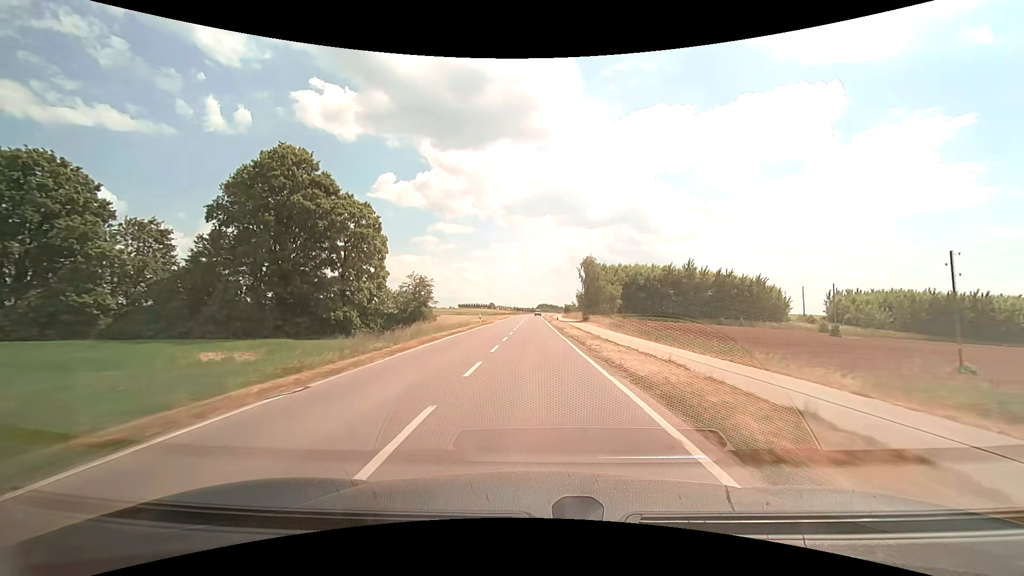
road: tertiary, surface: asphalt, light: Day
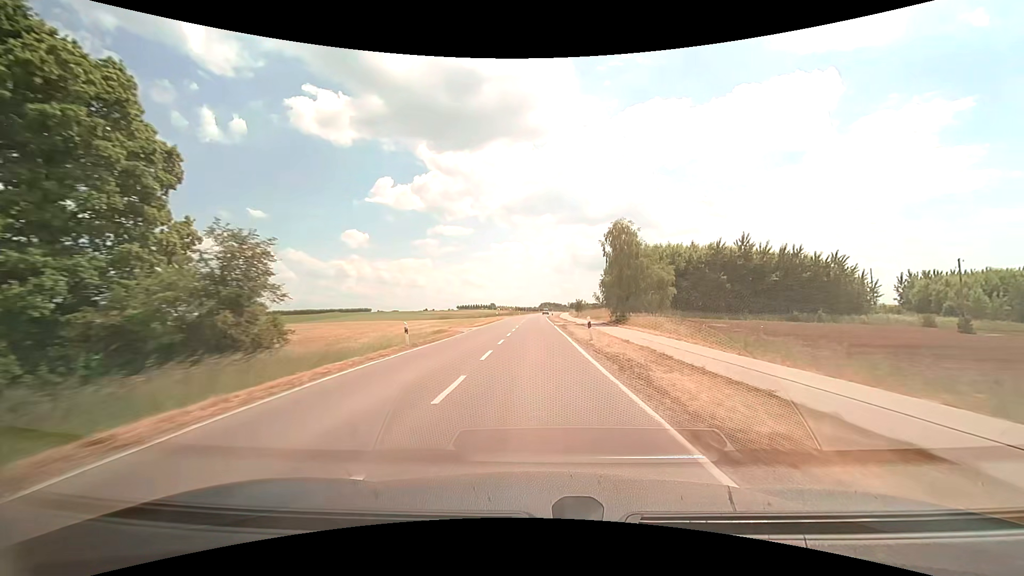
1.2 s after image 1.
(0.0, +27.9) m; 0°
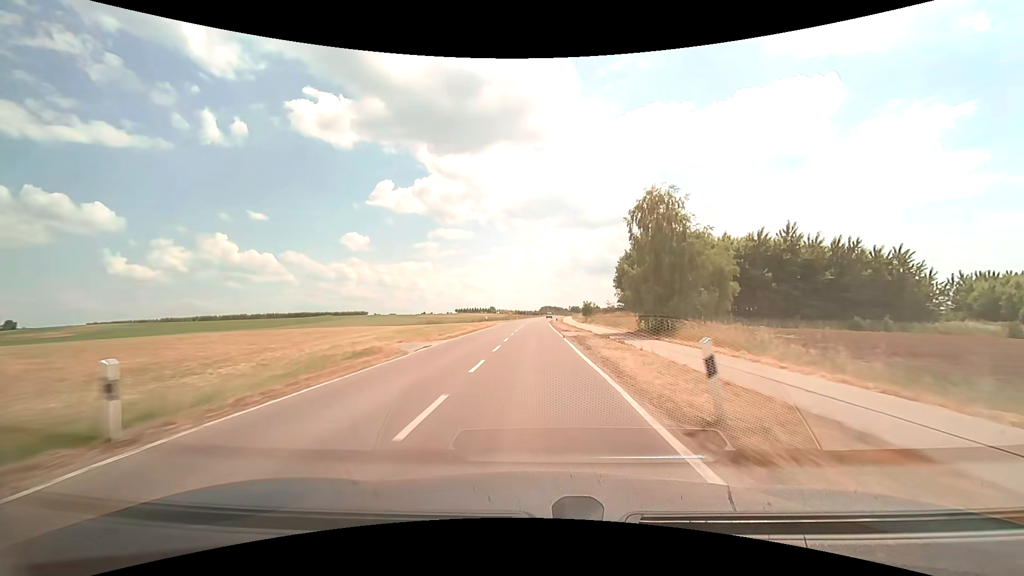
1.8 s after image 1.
(0.0, +14.2) m; 0°
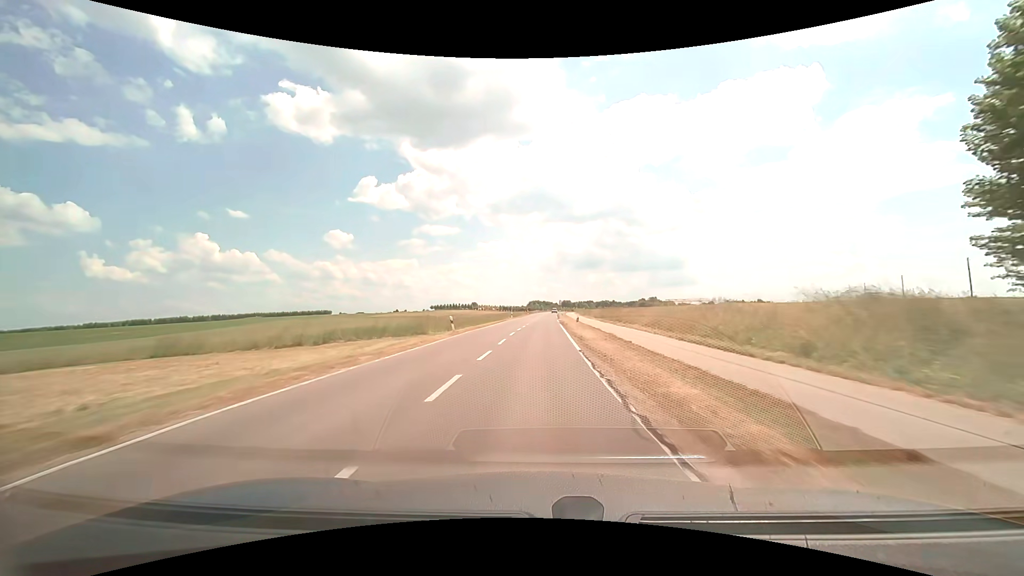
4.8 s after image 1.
(+0.2, +72.2) m; +1°
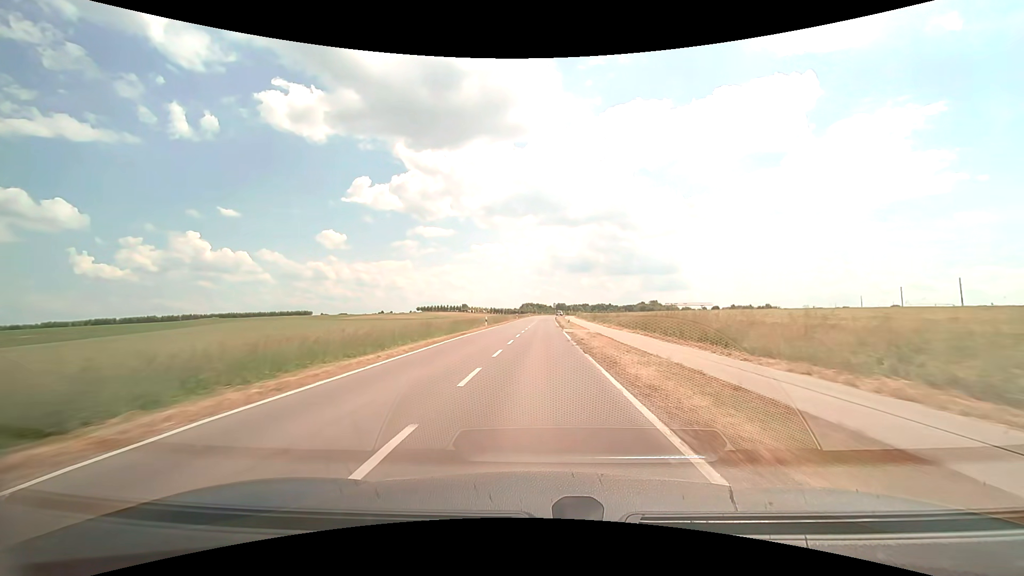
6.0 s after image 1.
(+0.2, +28.9) m; +1°
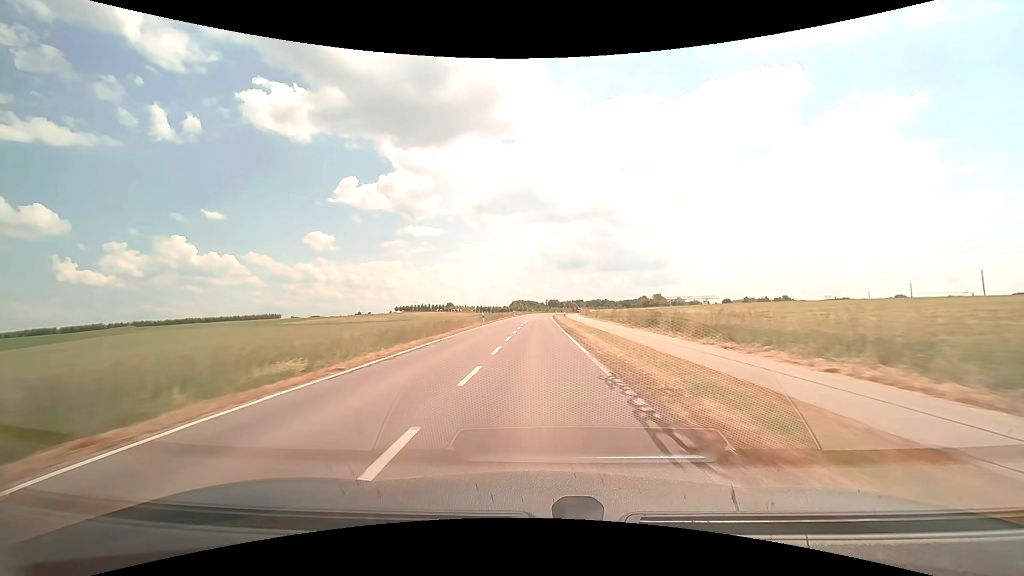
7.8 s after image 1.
(+0.5, +43.4) m; +1°
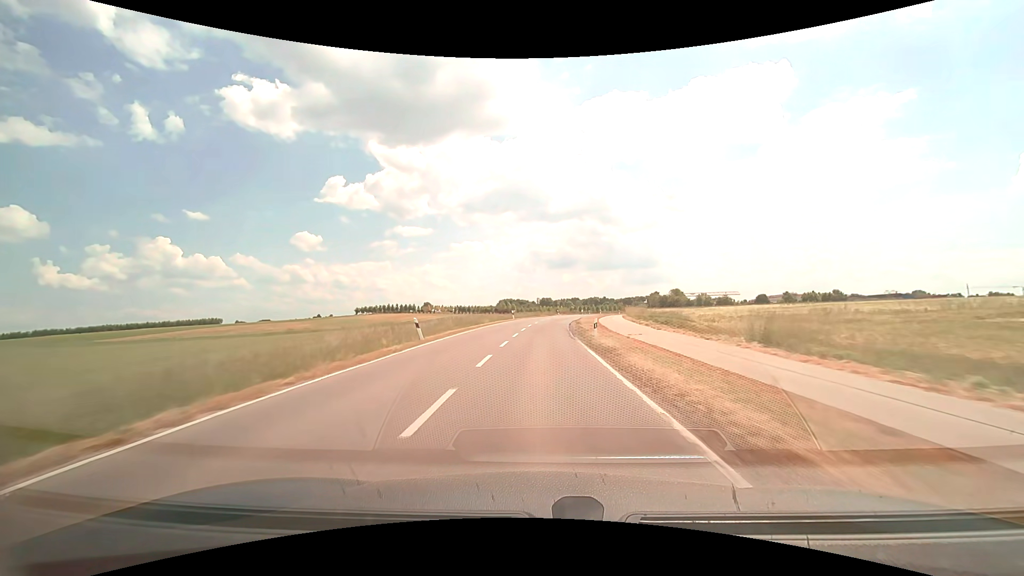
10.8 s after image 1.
(+0.4, +70.9) m; +1°
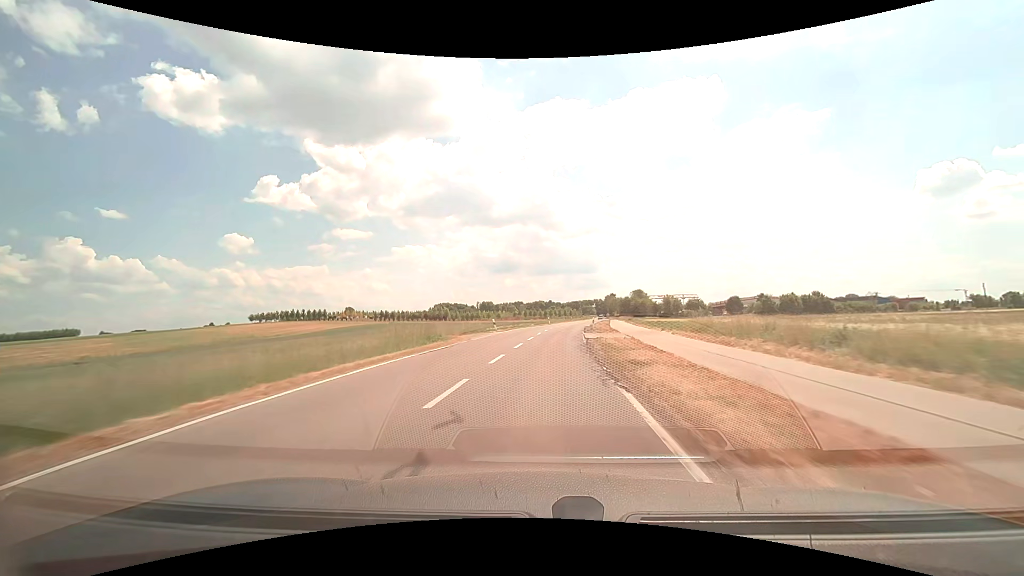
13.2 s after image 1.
(+2.4, +53.2) m; +6°
(0, +10) (0, +20) (+1, +30) (+2, +40) (+3, +50) (+4, +60) (+6, +70) (+7, +80) (+8, +90) (+10, +99) m
